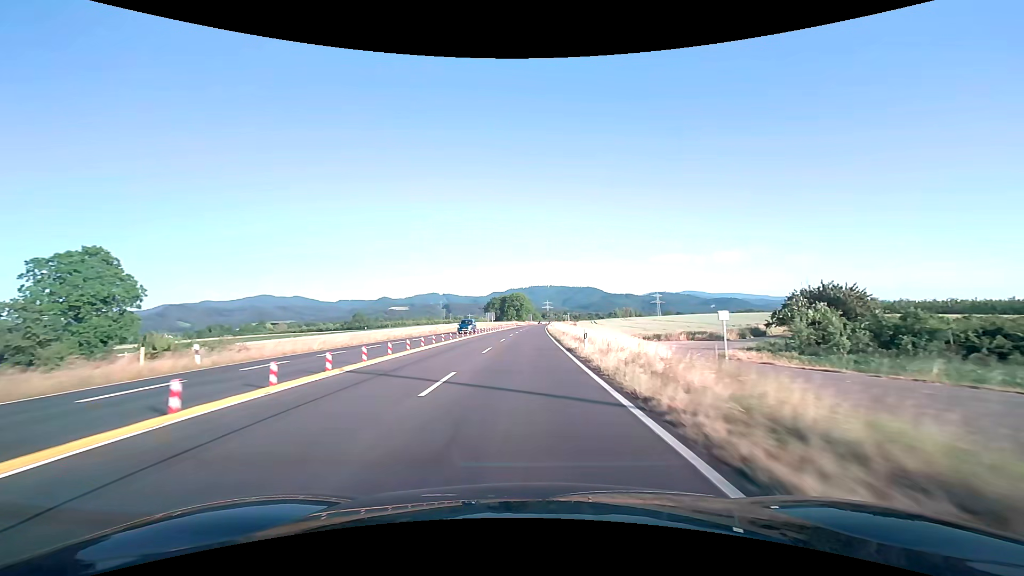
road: trunk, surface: asphalt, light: Day
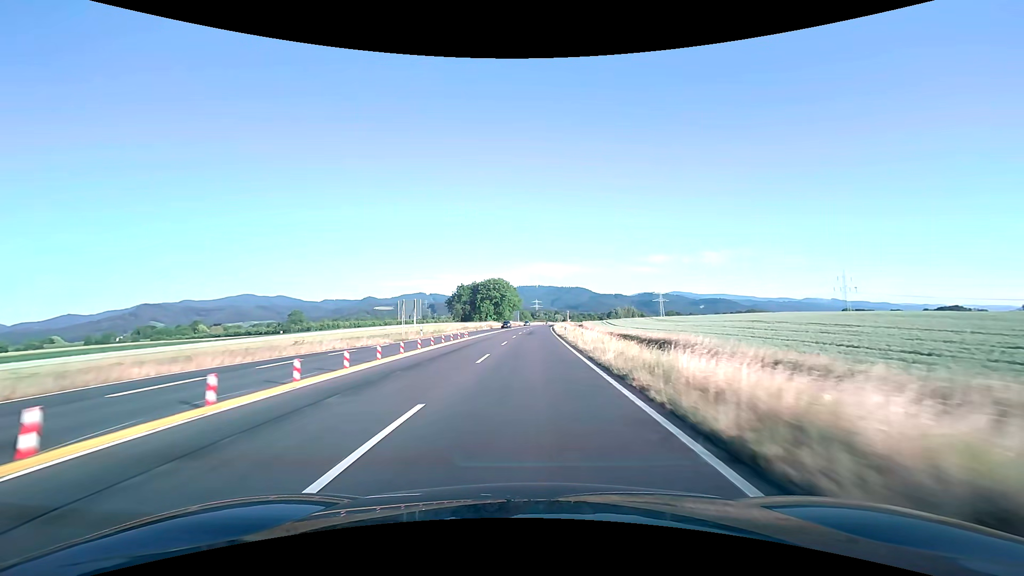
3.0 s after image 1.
(+0.8, +77.2) m; +1°
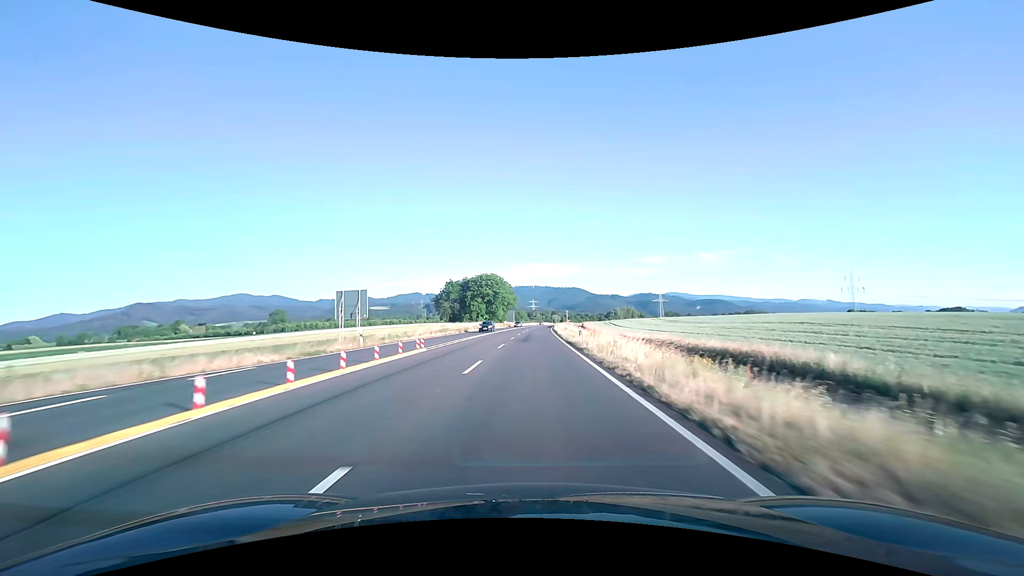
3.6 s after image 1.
(+0.1, +15.4) m; 0°
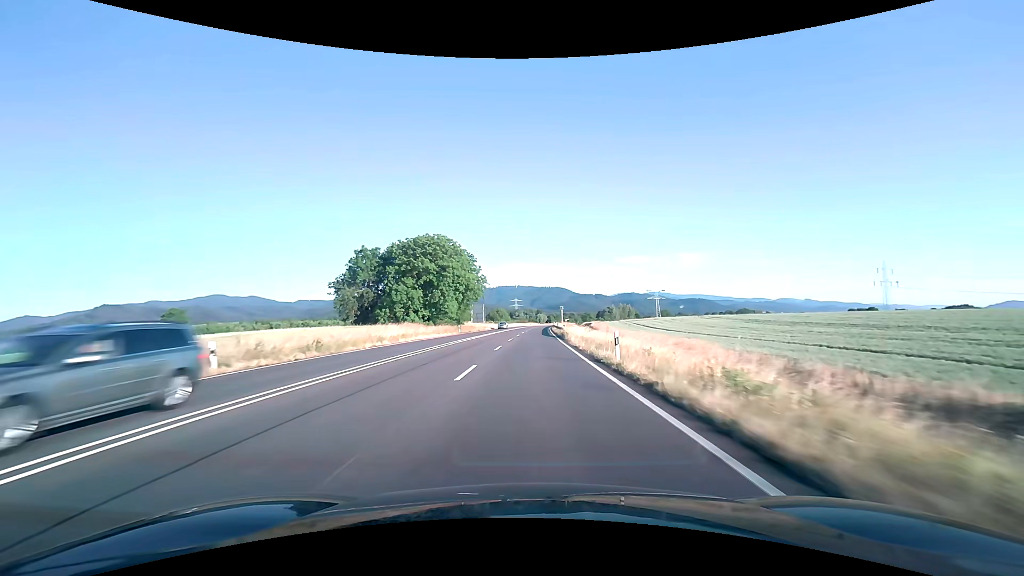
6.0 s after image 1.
(+1.0, +61.4) m; +2°
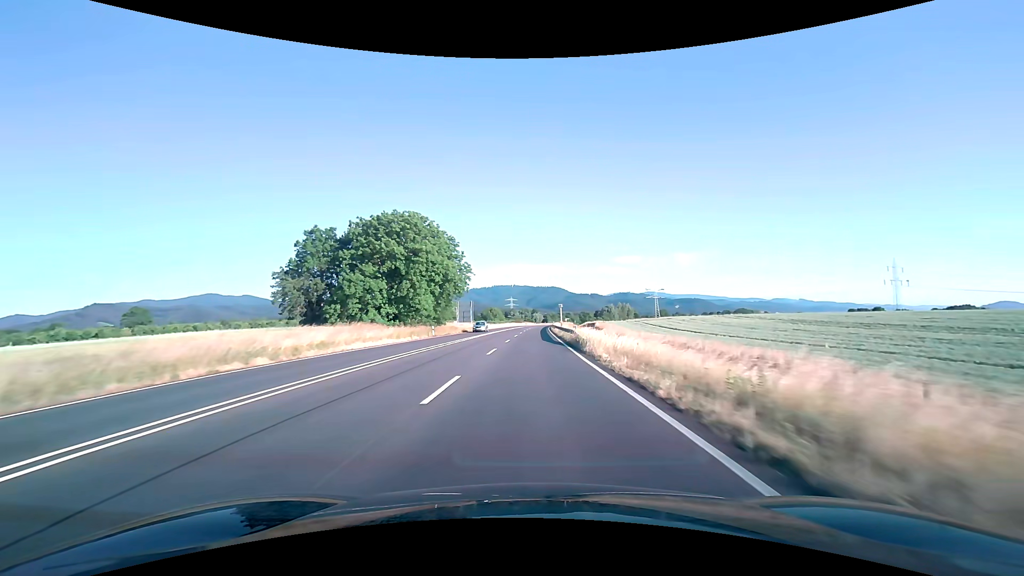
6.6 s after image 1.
(+0.1, +15.3) m; +1°
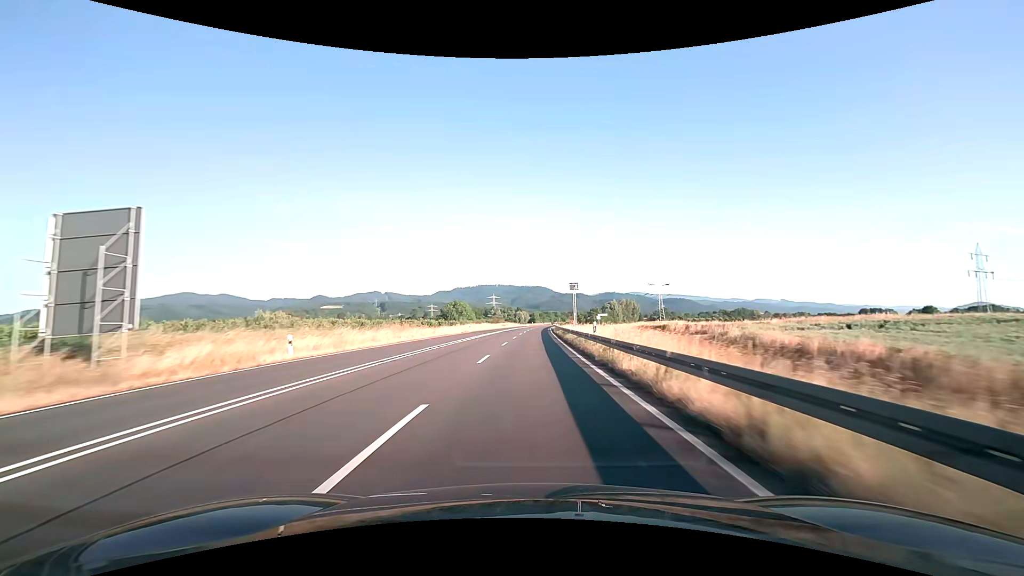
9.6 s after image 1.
(+1.3, +76.3) m; +2°
(0, +10) (0, +20) (0, +30) (0, +40) (+1, +50) (+1, +60) (+1, +70) (+2, +80) (+2, +90) (+3, +100) m
